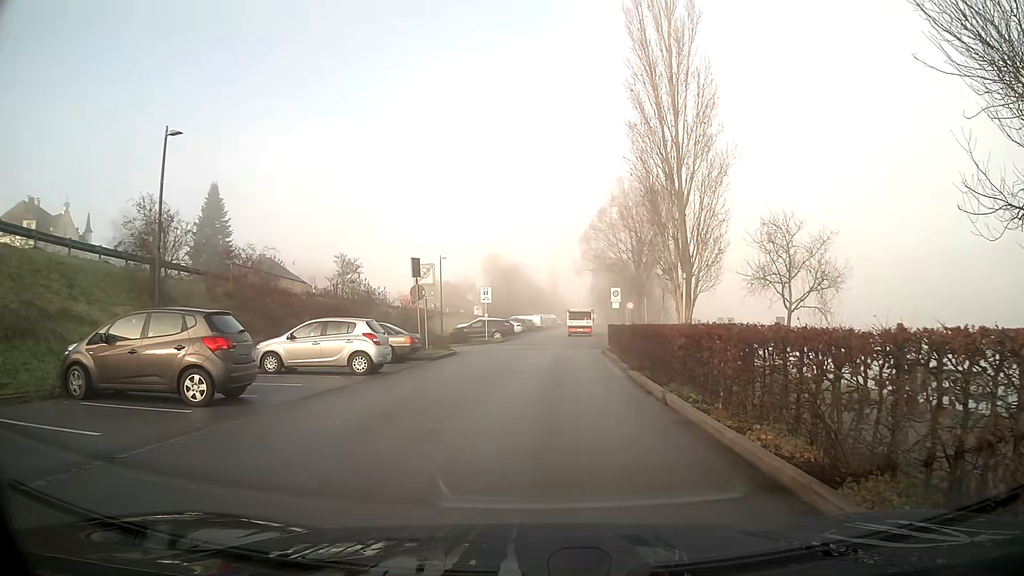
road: residential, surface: asphalt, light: Day
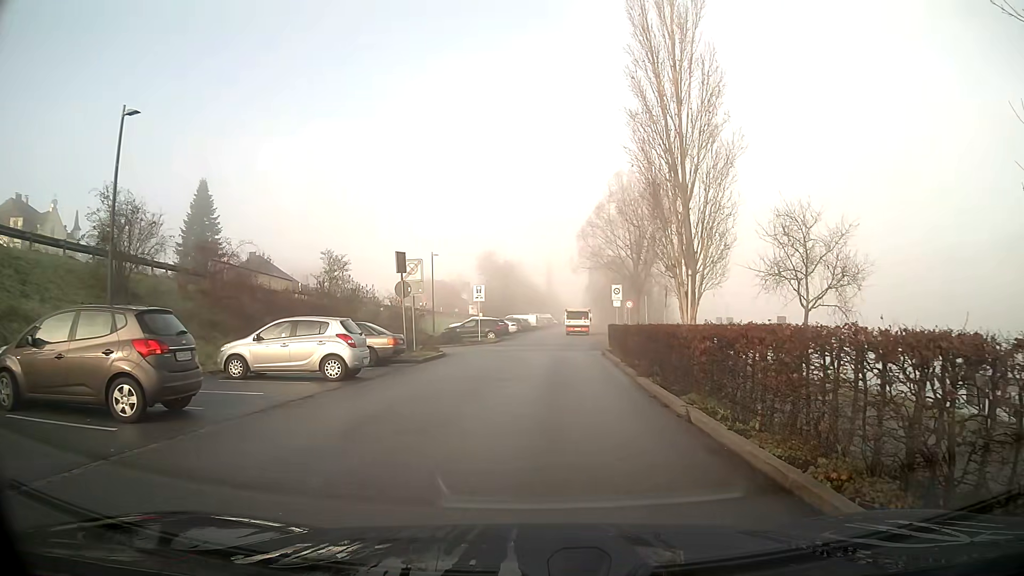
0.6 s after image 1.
(0.0, +2.0) m; 0°
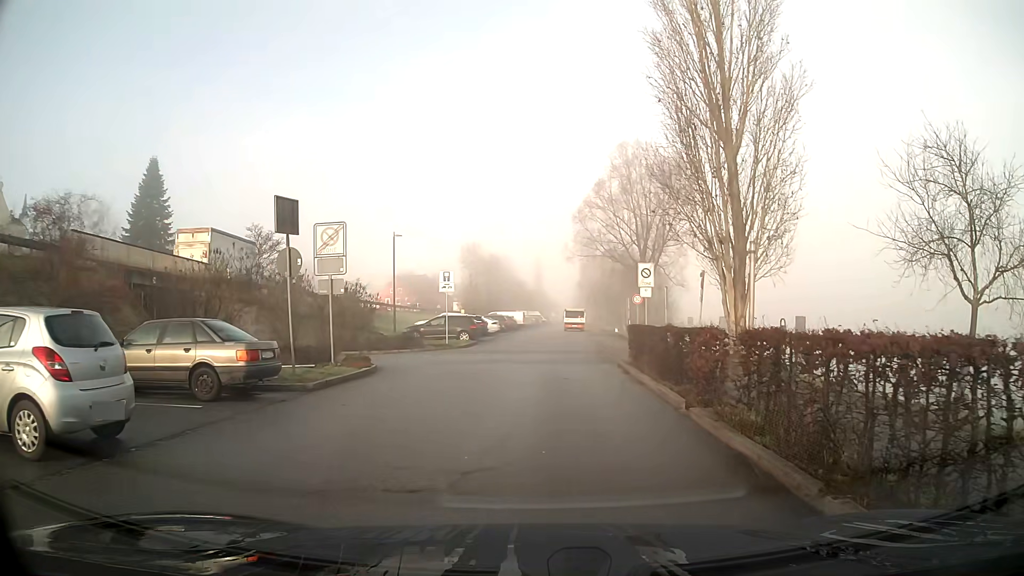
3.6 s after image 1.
(+0.1, +10.1) m; +1°
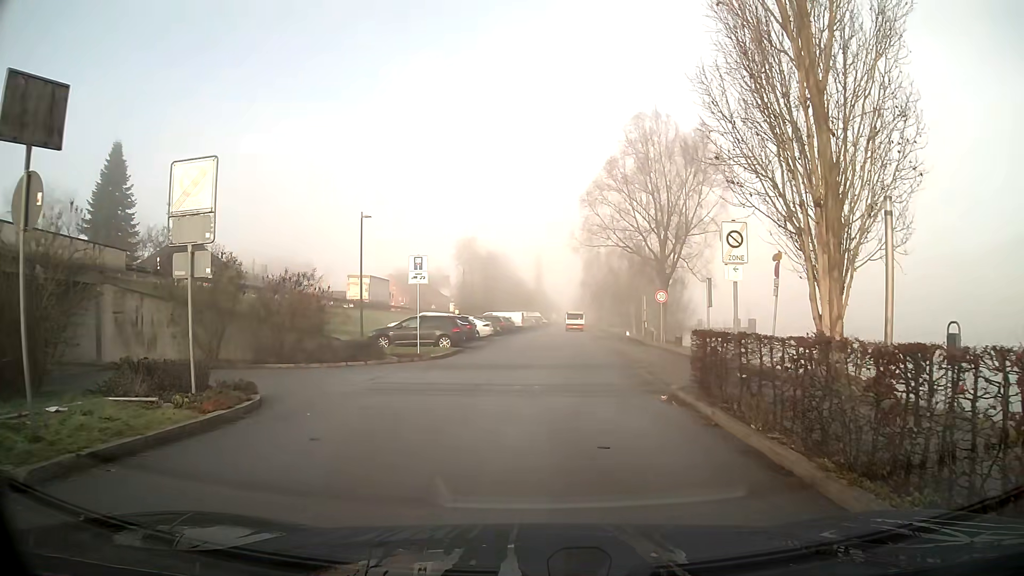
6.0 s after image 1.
(0.0, +8.0) m; 0°
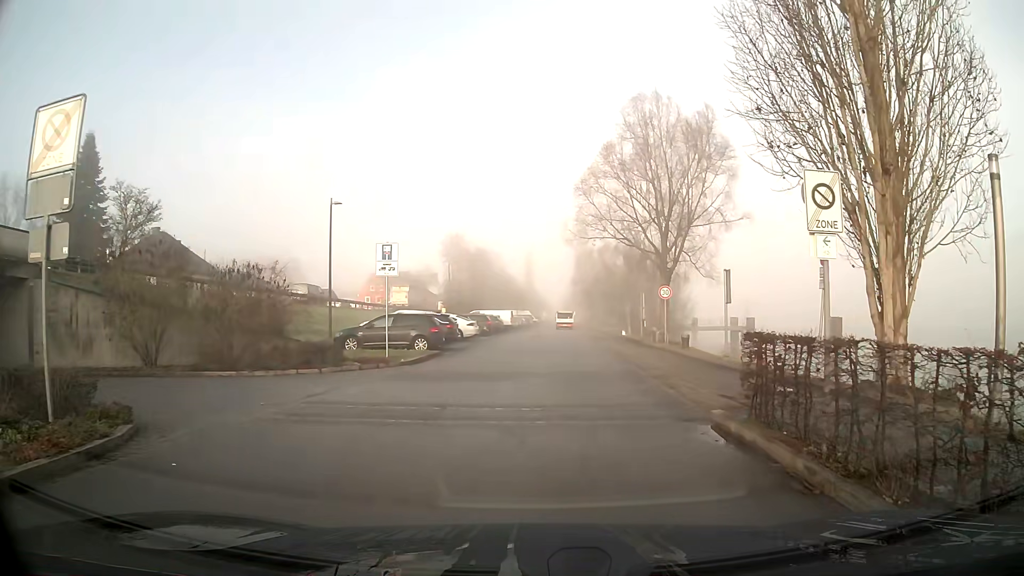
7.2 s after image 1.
(0.0, +3.6) m; +1°
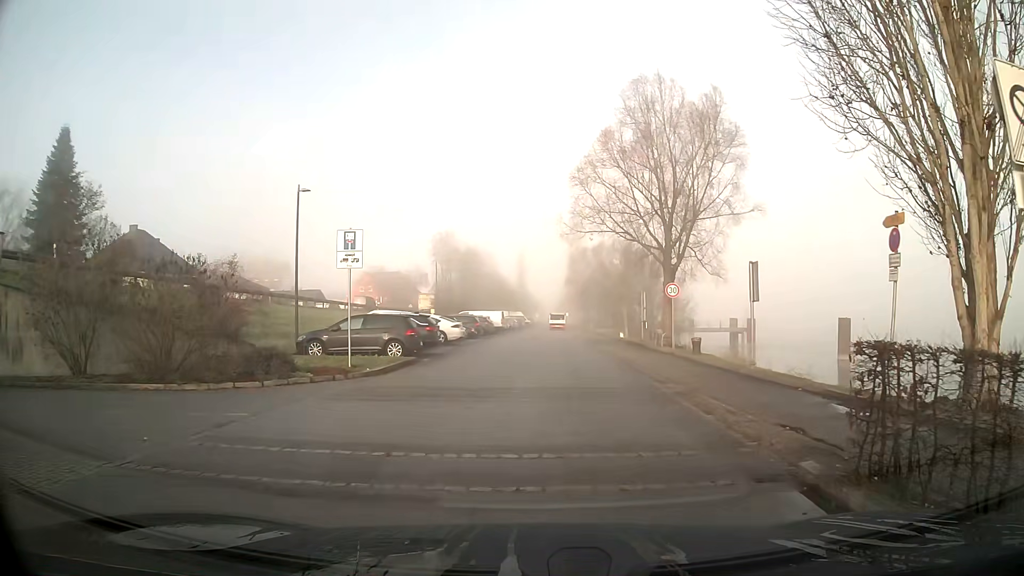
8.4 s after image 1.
(0.0, +3.4) m; +1°
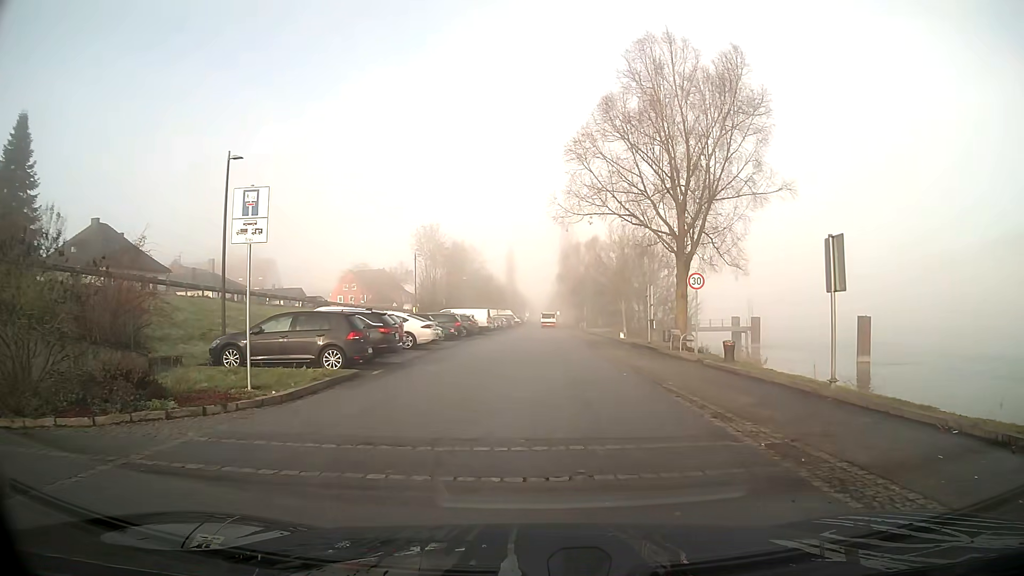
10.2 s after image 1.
(0.0, +5.8) m; 0°
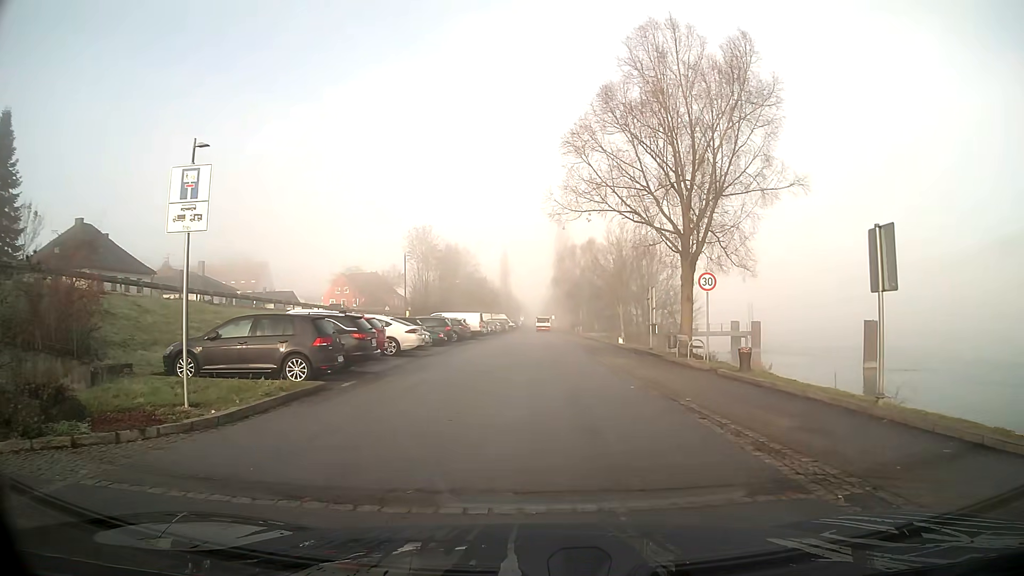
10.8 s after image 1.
(0.0, +2.2) m; 0°
(0, +10) (0, +20) (+1, +30) (+1, +40) (+1, +50) (+1, +60) (+1, +70) (+1, +80) (+1, +90) (+2, +100) m
